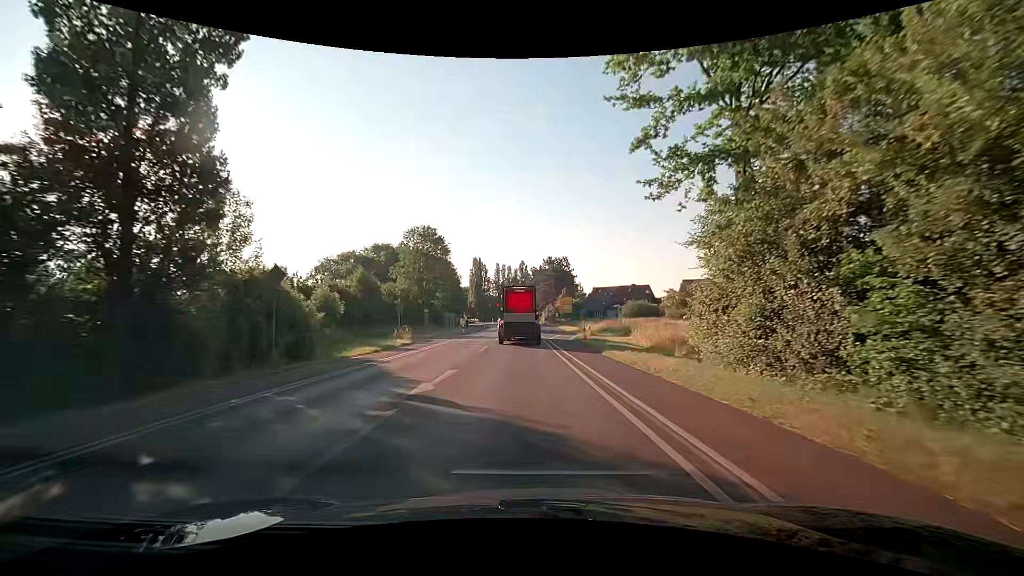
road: secondary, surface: asphalt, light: Day
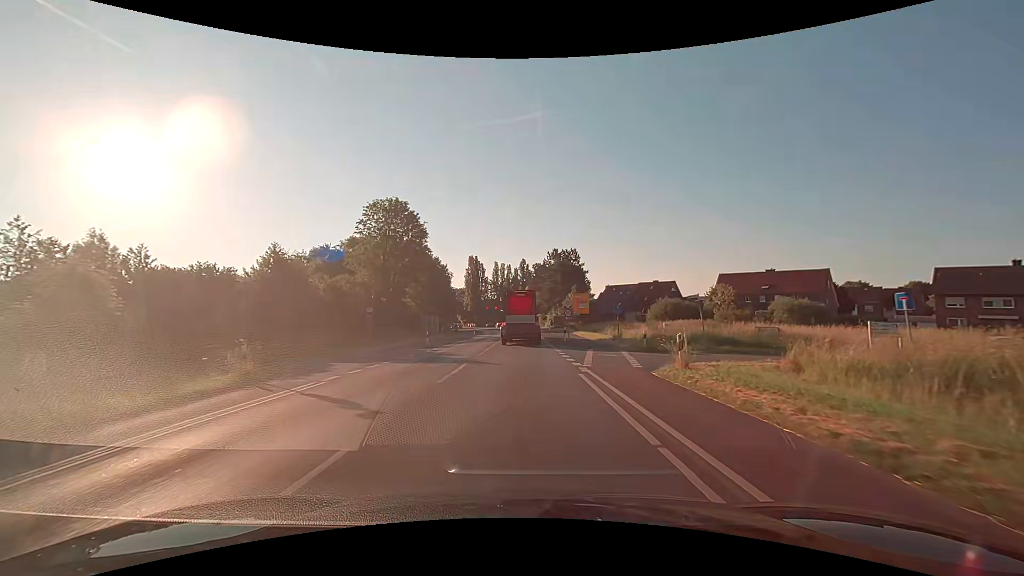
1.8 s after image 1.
(+0.1, +21.5) m; +1°
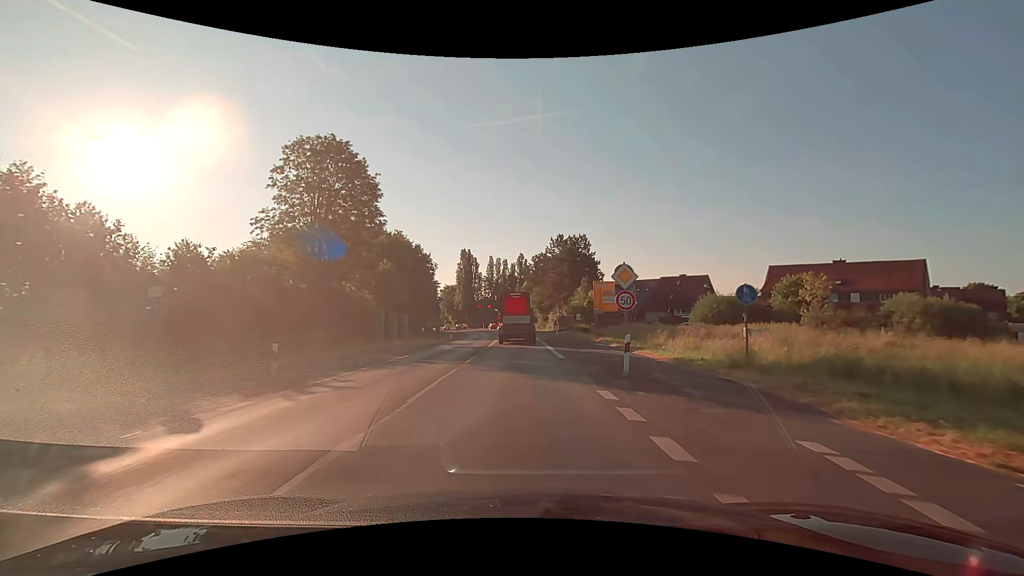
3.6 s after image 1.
(0.0, +20.9) m; 0°
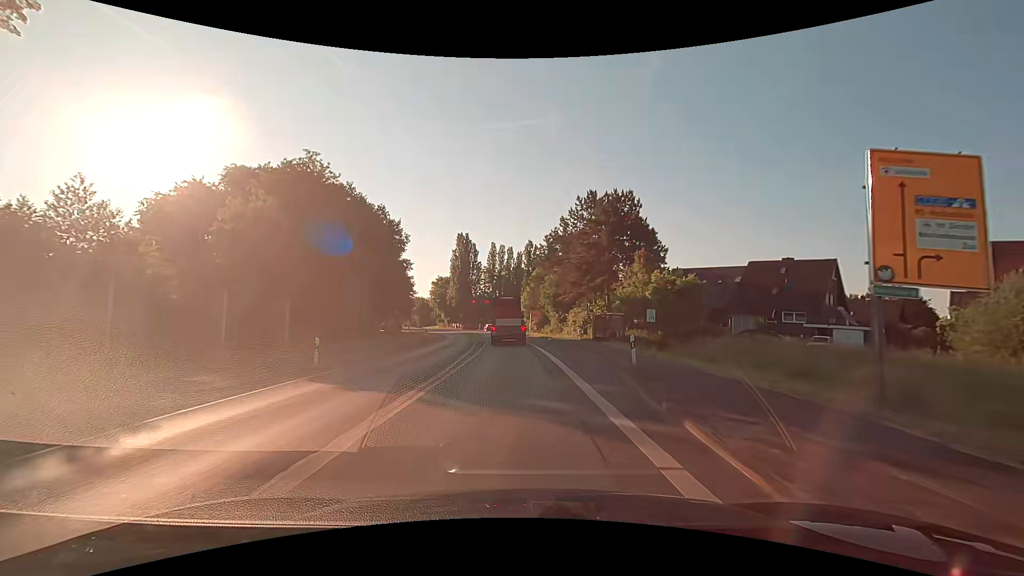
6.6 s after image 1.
(-0.2, +34.1) m; -1°
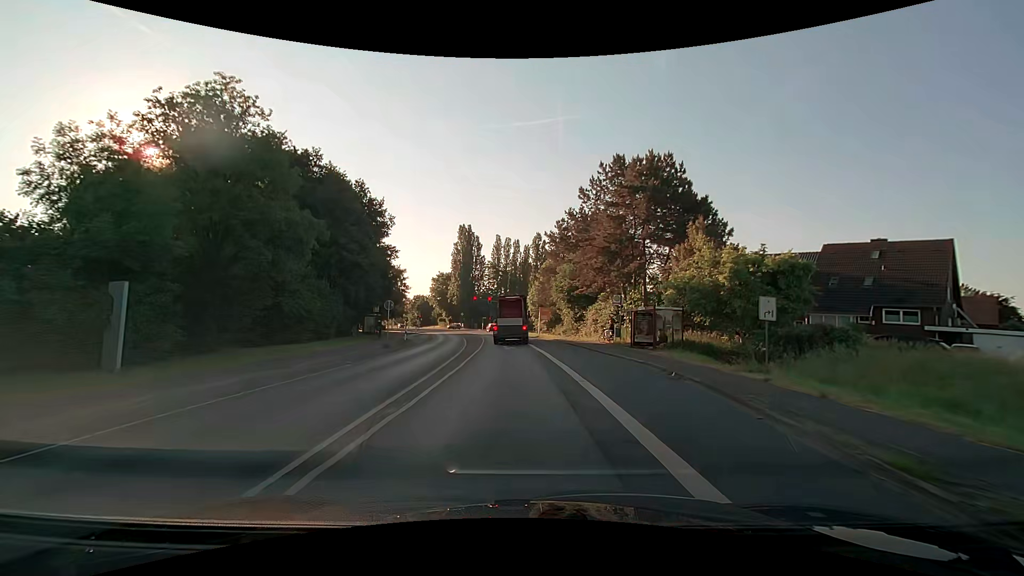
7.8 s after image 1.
(0.0, +13.3) m; 0°
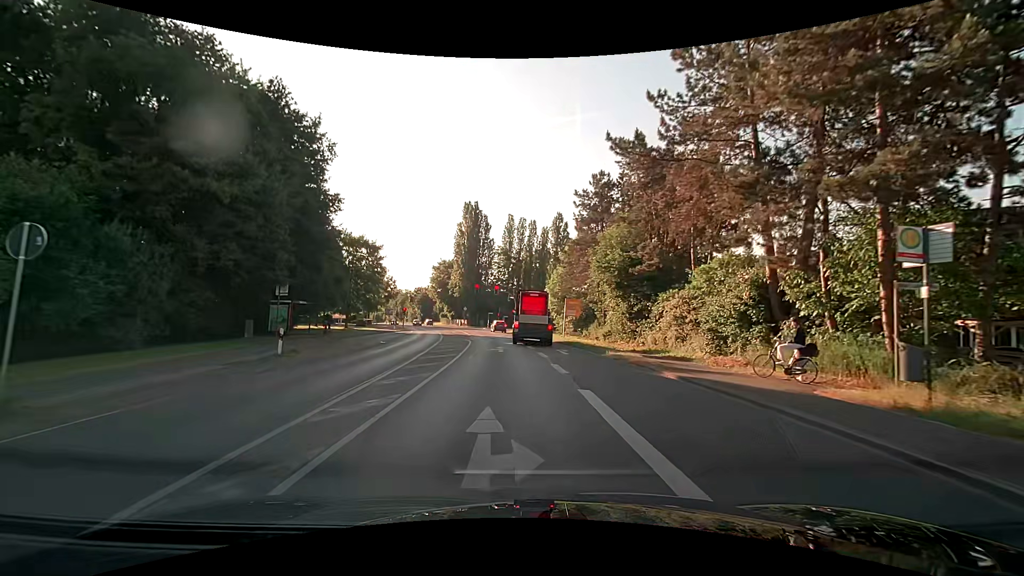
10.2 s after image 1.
(-0.5, +25.1) m; -2°
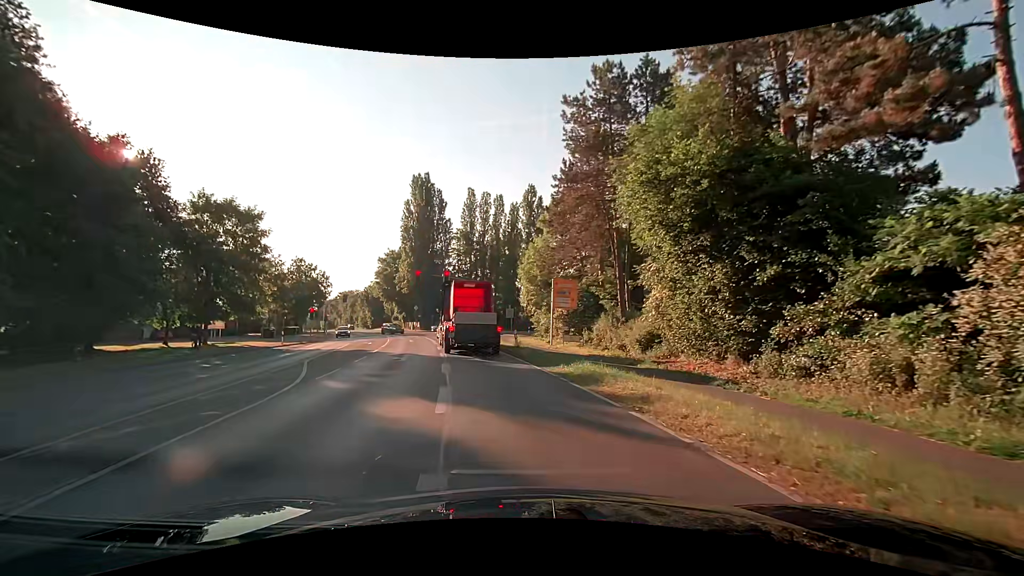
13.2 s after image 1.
(+0.8, +23.9) m; +3°
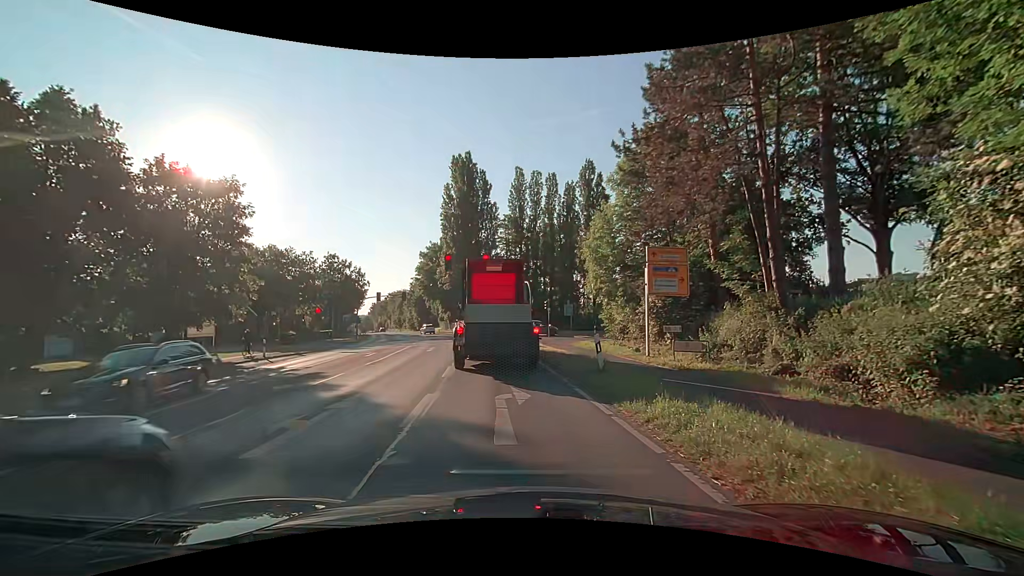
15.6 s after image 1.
(-0.5, +13.0) m; -6°
